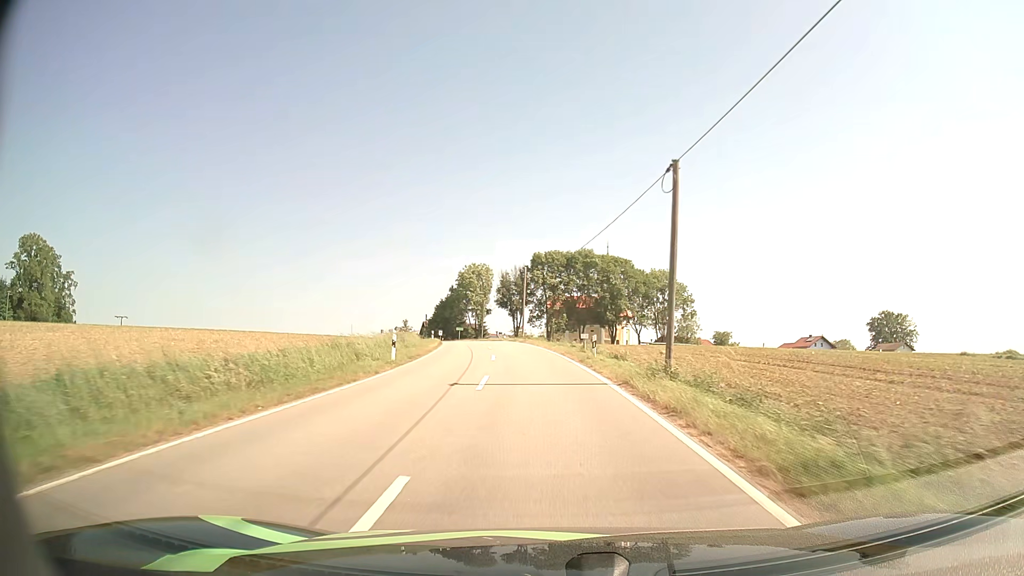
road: tertiary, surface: asphalt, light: Day
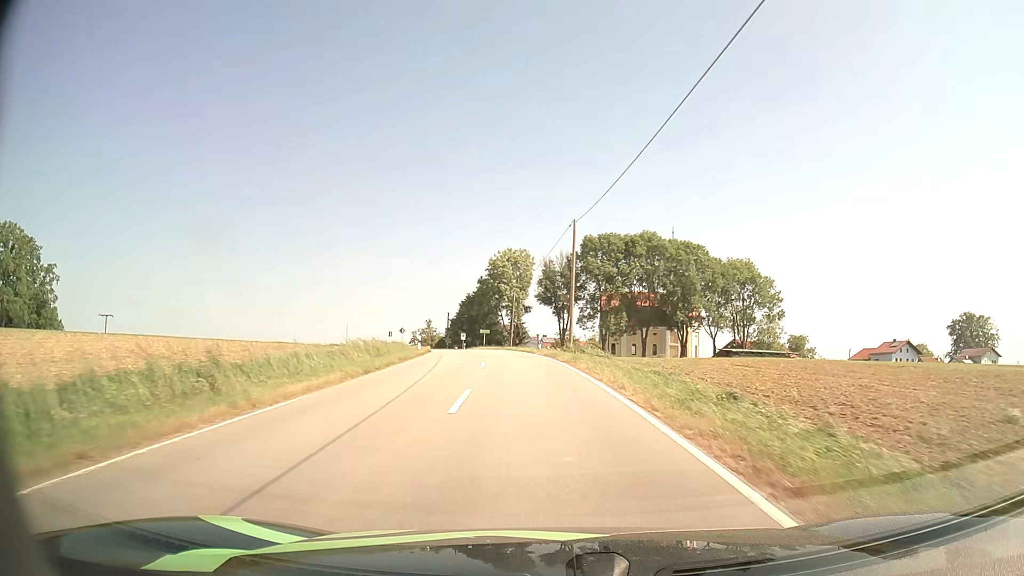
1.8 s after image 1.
(-0.9, +27.8) m; -4°
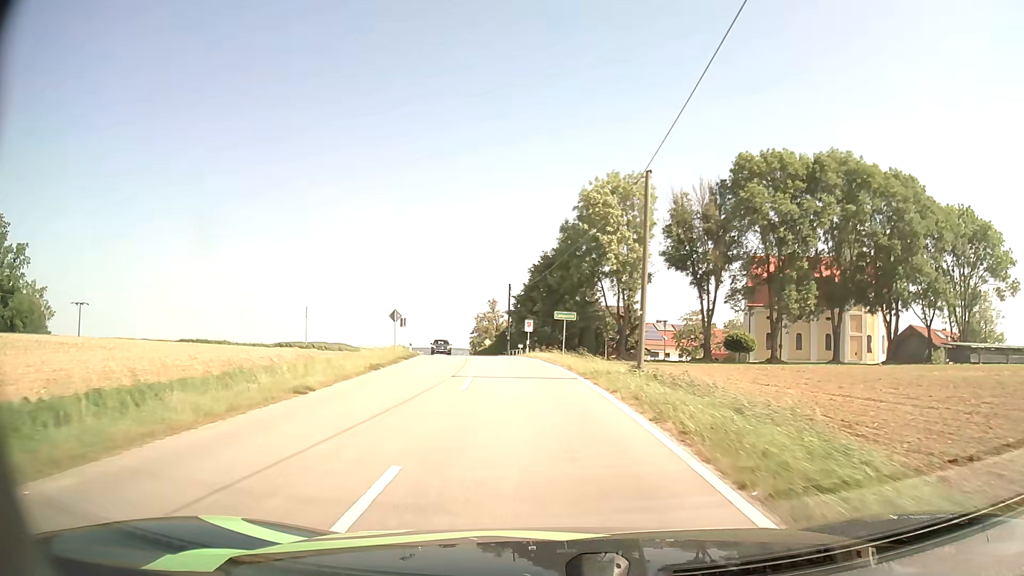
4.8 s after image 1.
(-2.9, +44.0) m; -8°
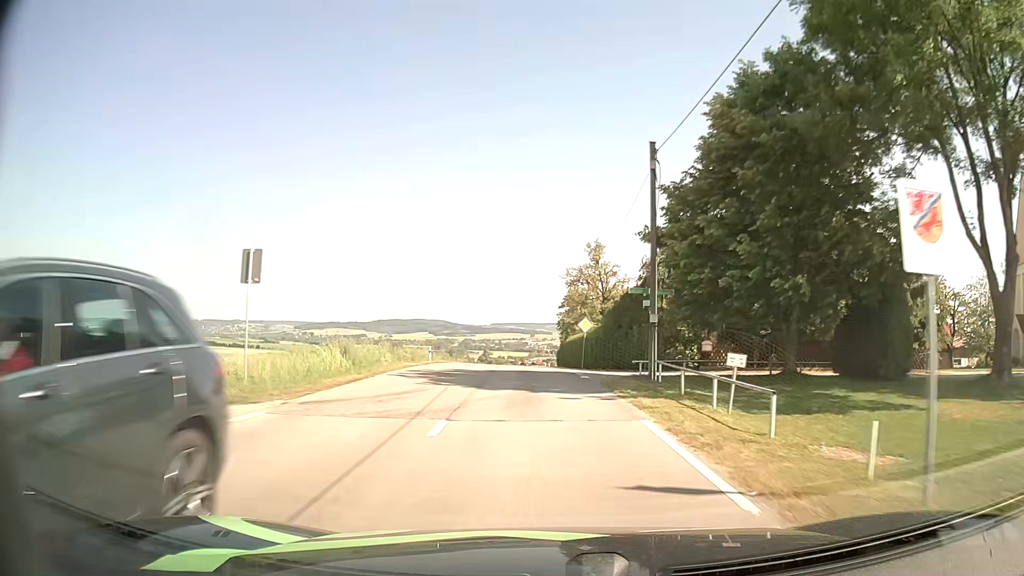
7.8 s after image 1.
(-3.4, +42.4) m; -9°
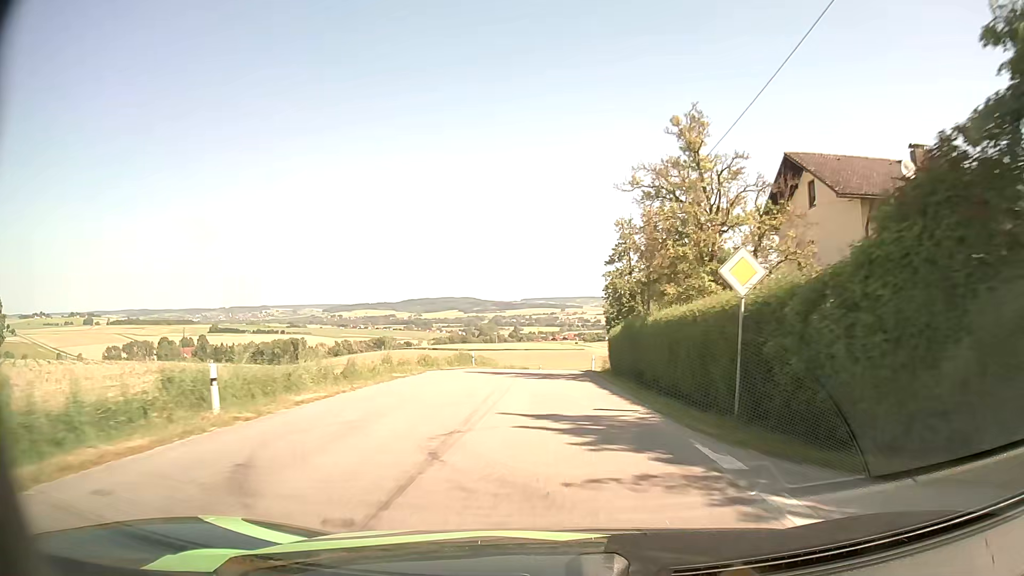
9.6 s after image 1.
(-0.6, +25.2) m; -3°
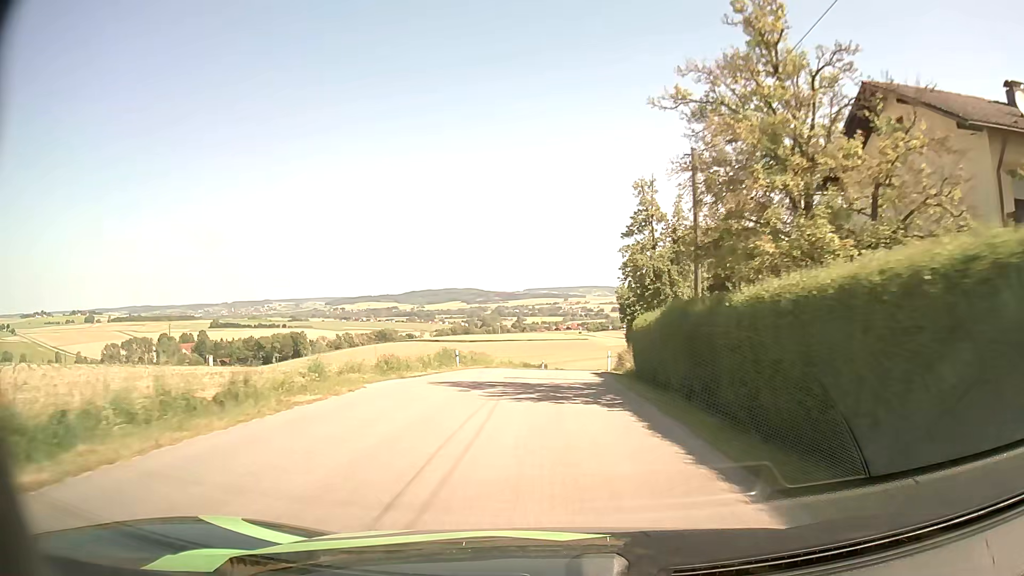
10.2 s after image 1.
(0.0, +8.4) m; 0°
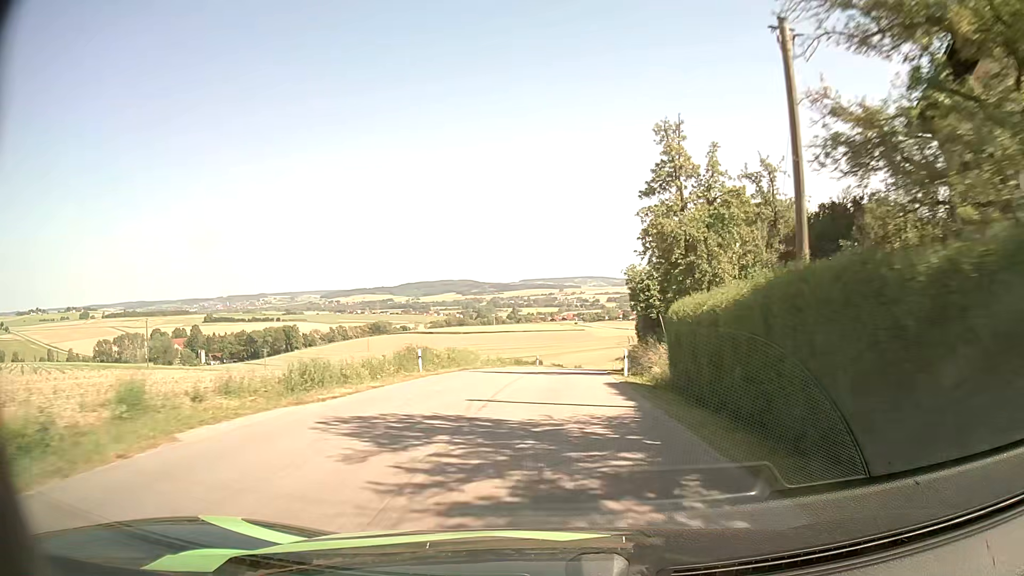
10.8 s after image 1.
(0.0, +8.3) m; 0°
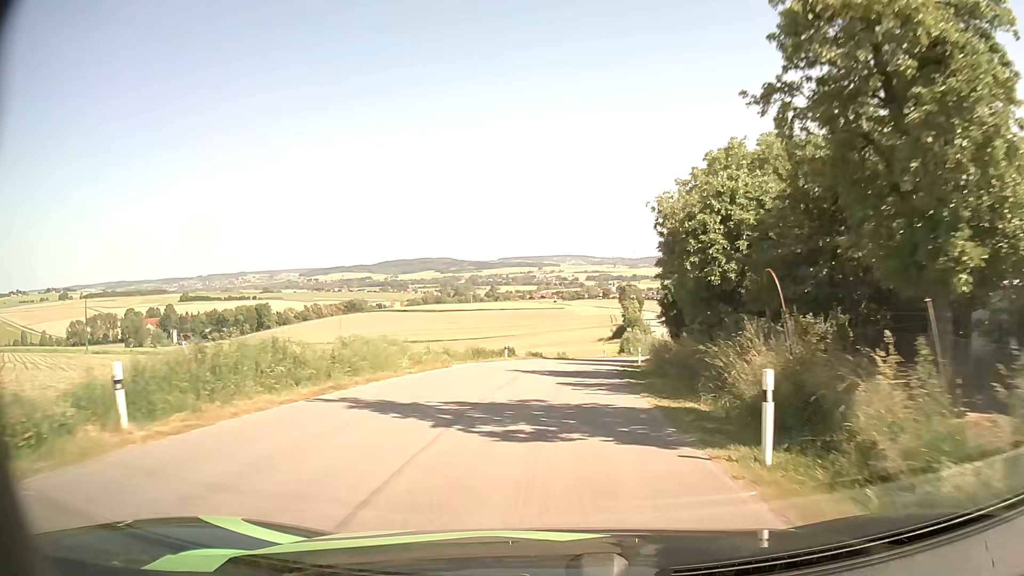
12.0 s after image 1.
(+0.2, +16.4) m; +2°
(0, +10) (+1, +20) (+1, +30) (+3, +40) (+5, +50) (+7, +59) (+10, +69) (+13, +79) (+15, +88) (+18, +98) m
